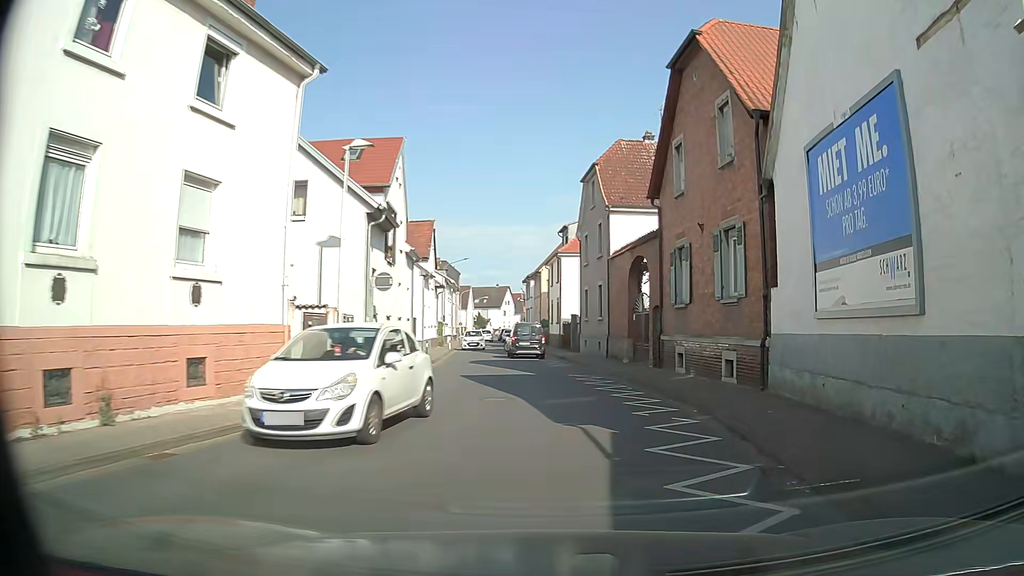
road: tertiary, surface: asphalt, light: Day
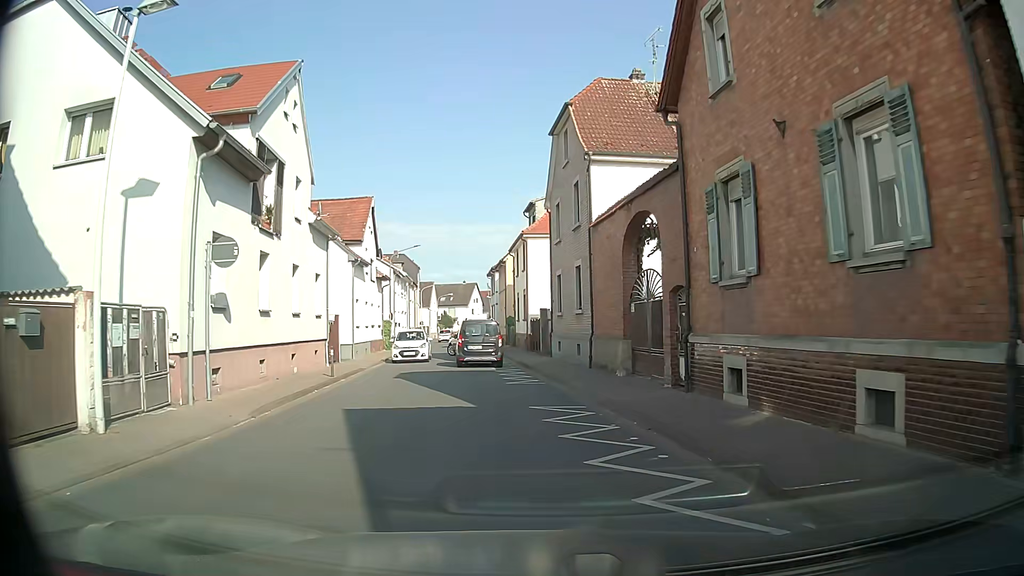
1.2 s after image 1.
(+0.5, +8.9) m; +3°
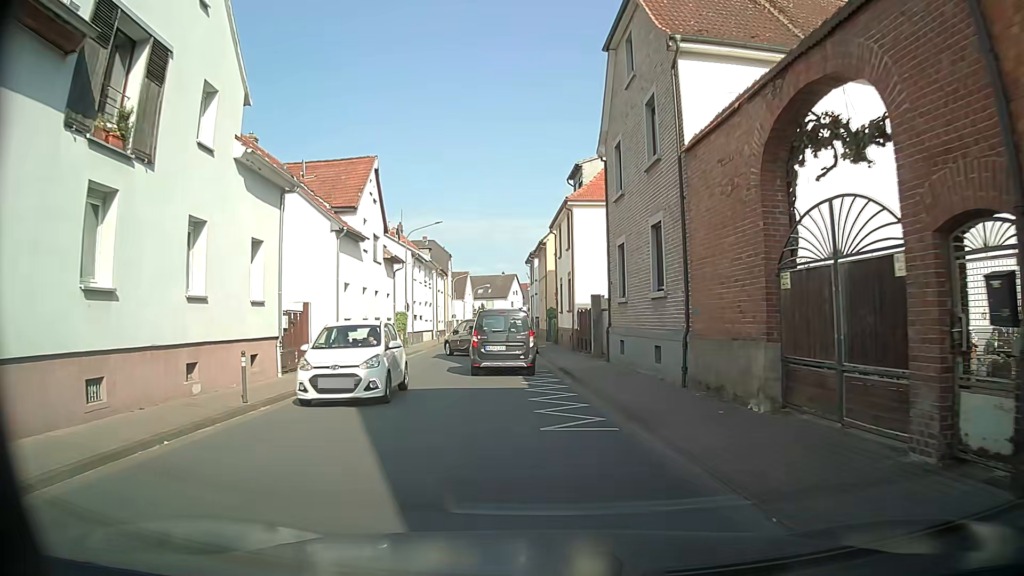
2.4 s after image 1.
(-0.2, +8.7) m; -5°
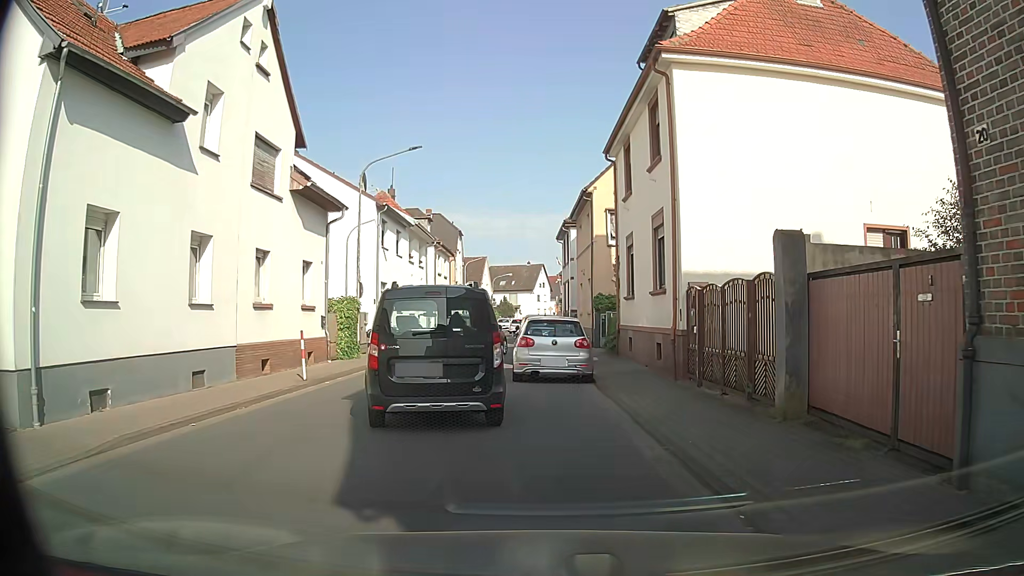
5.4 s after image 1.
(-0.2, +16.7) m; 0°
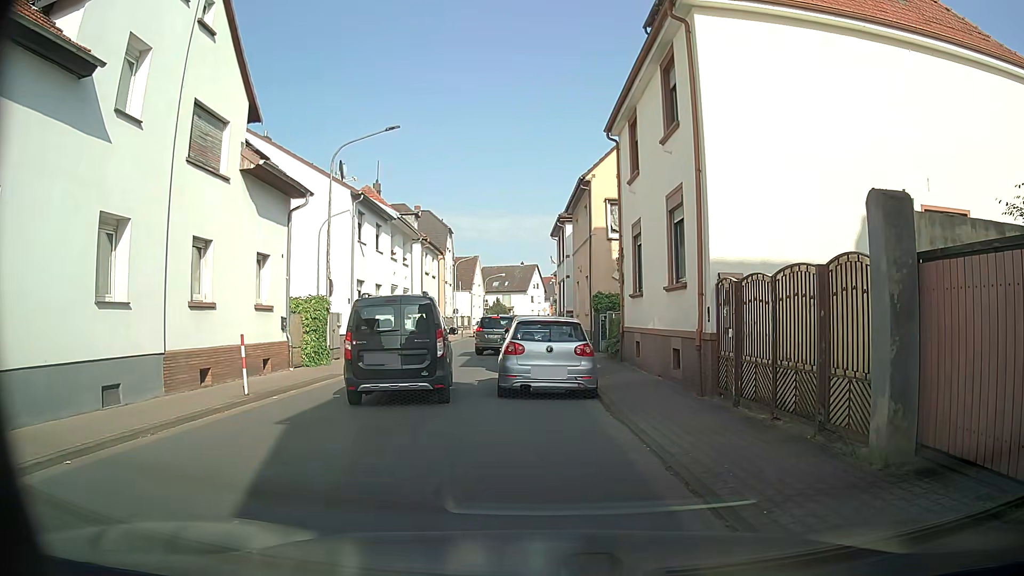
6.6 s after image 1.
(0.0, +2.6) m; -1°
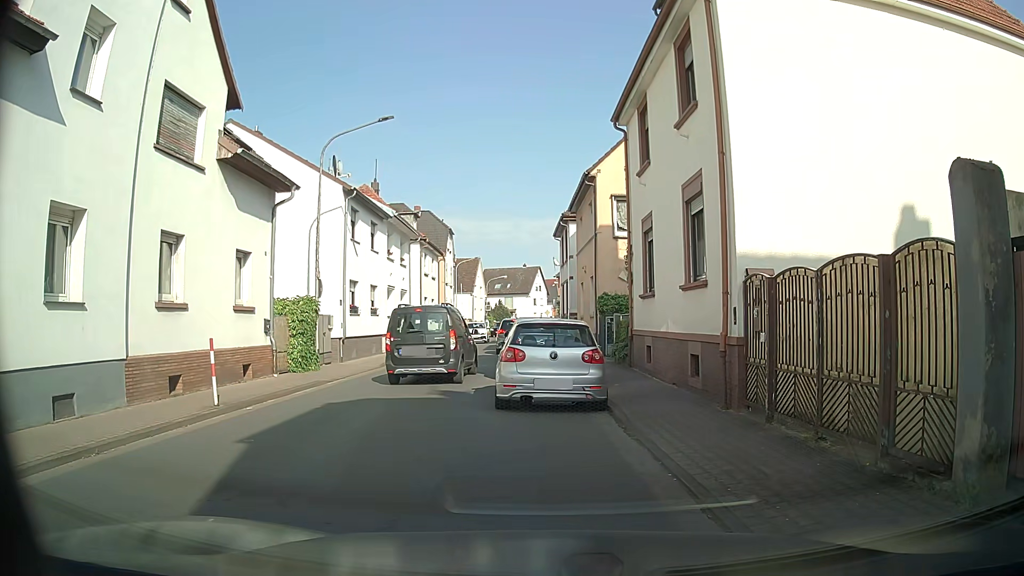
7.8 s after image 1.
(0.0, +1.3) m; 0°
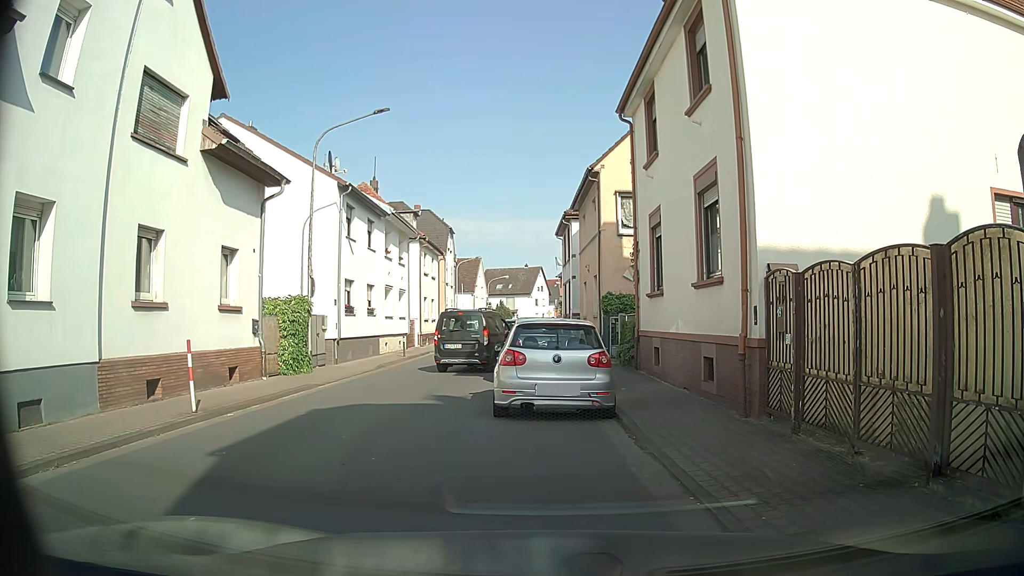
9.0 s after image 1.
(0.0, +0.8) m; 0°
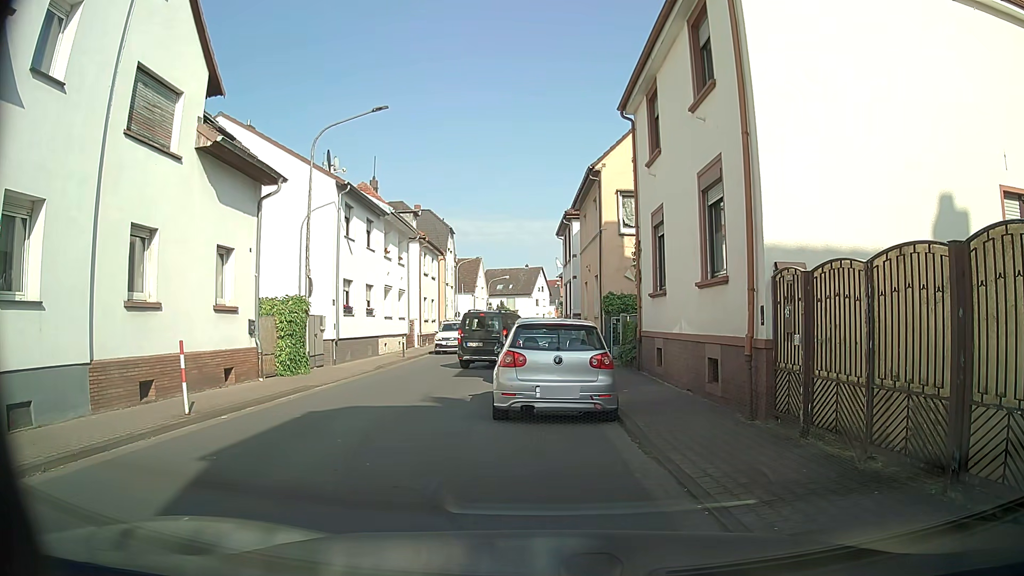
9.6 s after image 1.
(0.0, +0.2) m; 0°
